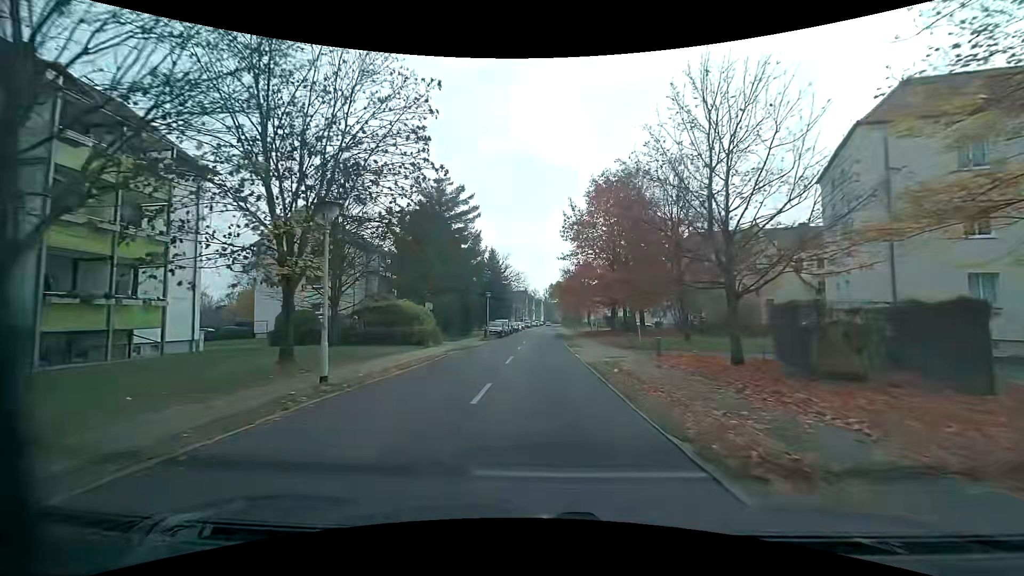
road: residential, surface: asphalt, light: Day
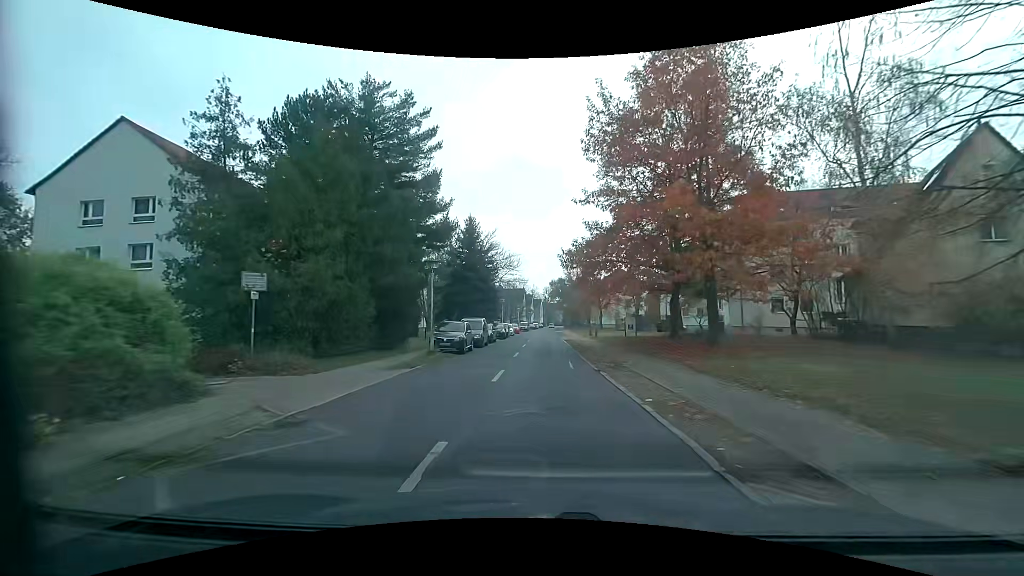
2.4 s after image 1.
(-0.1, +23.9) m; -1°
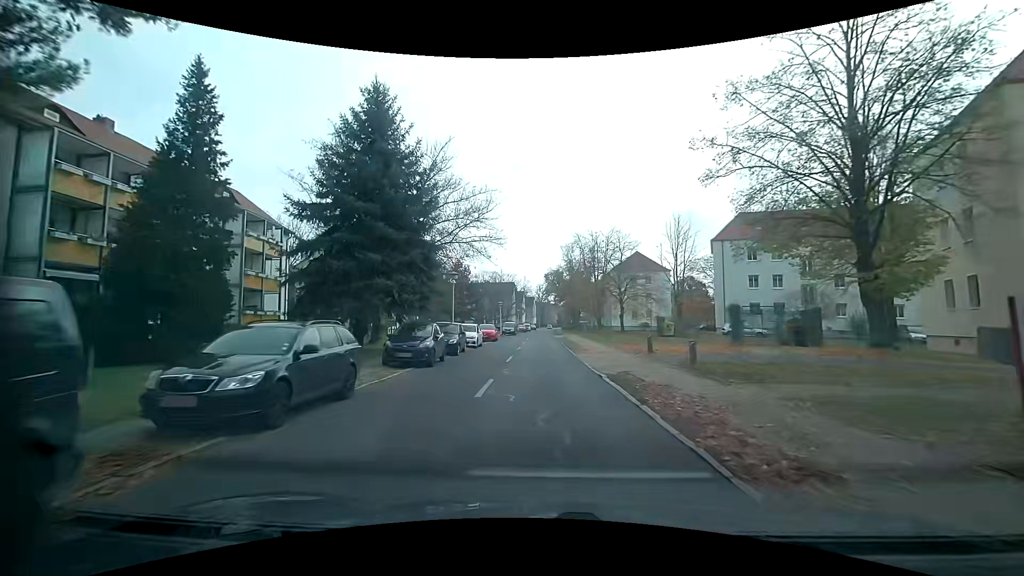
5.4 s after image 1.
(+0.6, +29.6) m; +1°
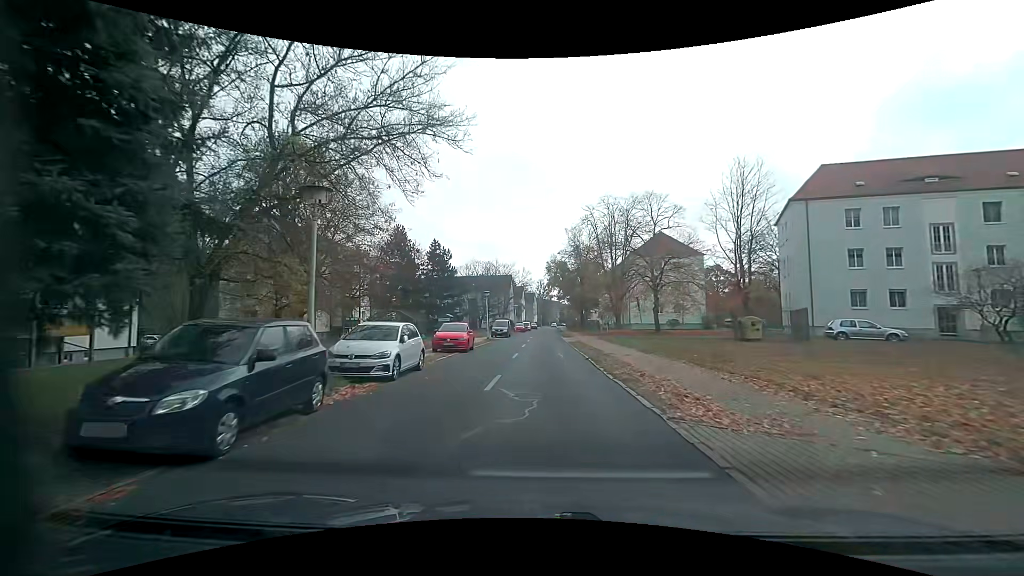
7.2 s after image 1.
(+0.1, +17.4) m; +1°
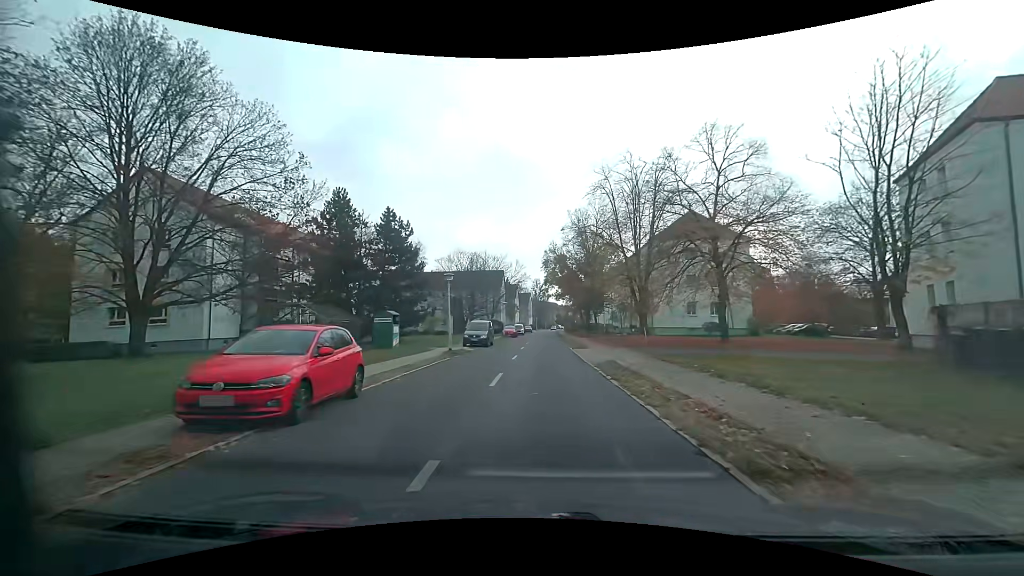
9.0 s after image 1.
(0.0, +16.8) m; +1°
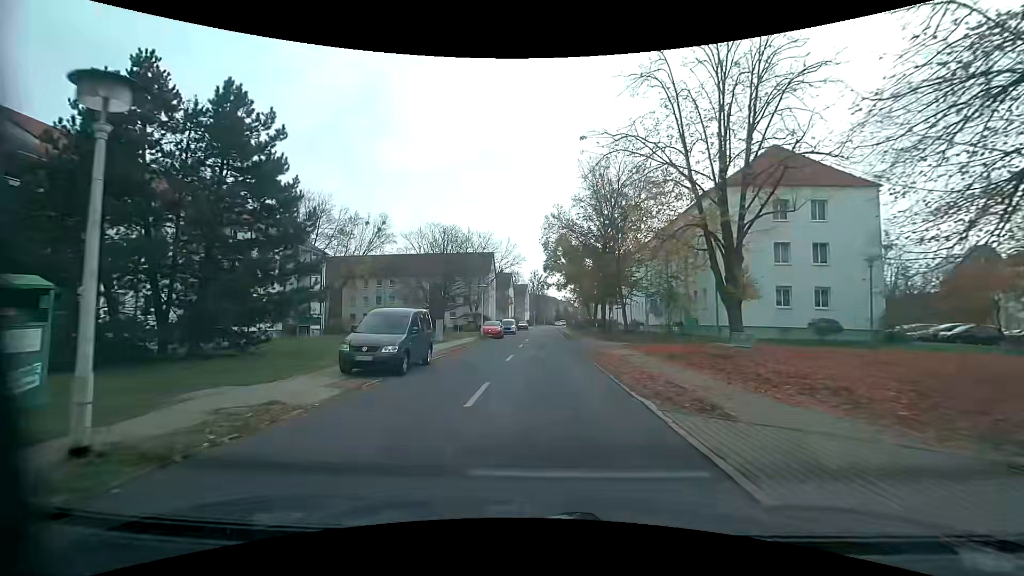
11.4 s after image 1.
(0.0, +21.0) m; 0°
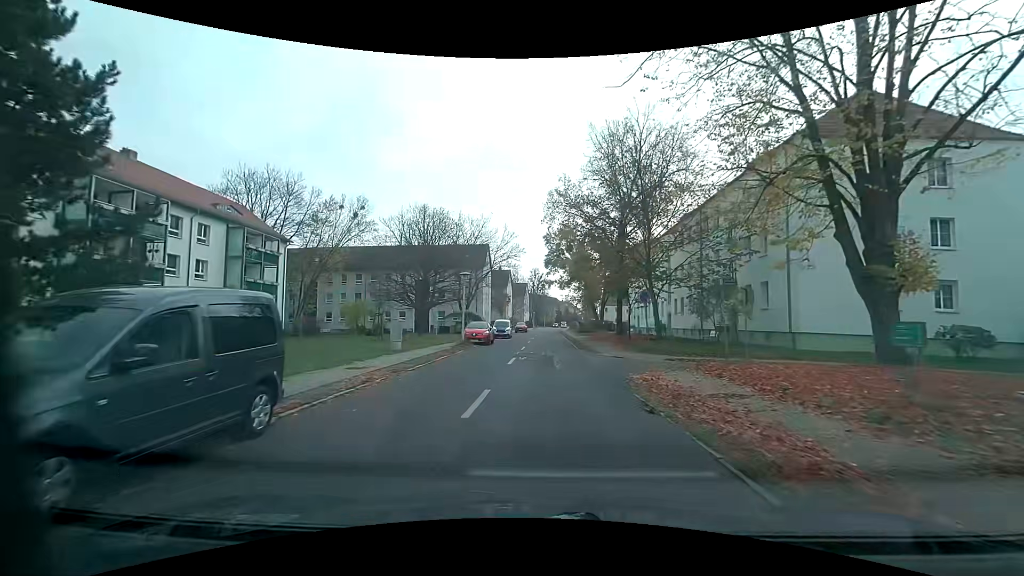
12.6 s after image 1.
(0.0, +9.9) m; 0°
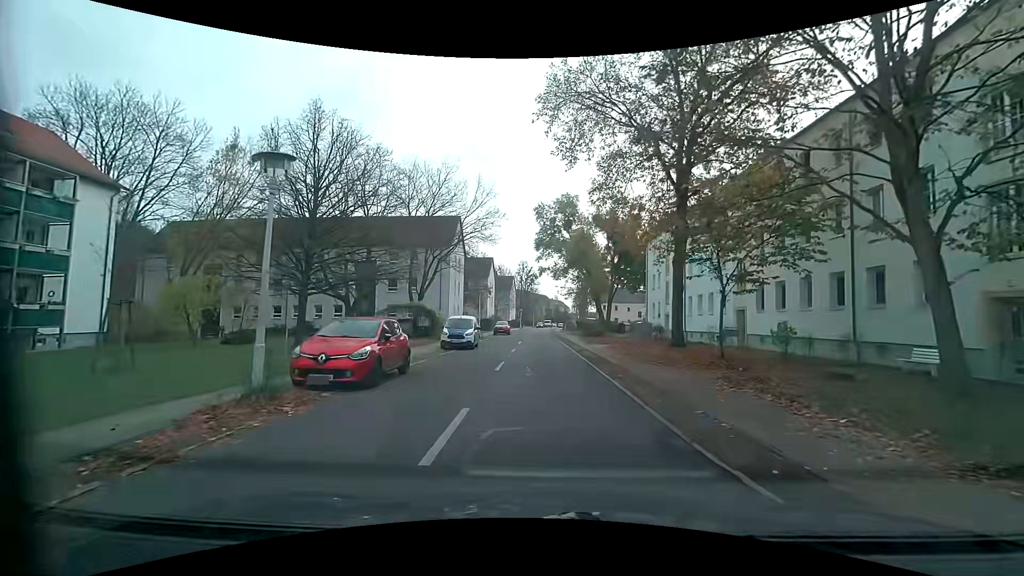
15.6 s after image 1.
(+0.3, +19.8) m; +2°
(0, +10) (0, +20) (0, +30) (0, +40) (0, +50) (0, +60) (0, +70) (0, +80) (0, +90) (+1, +100) m
